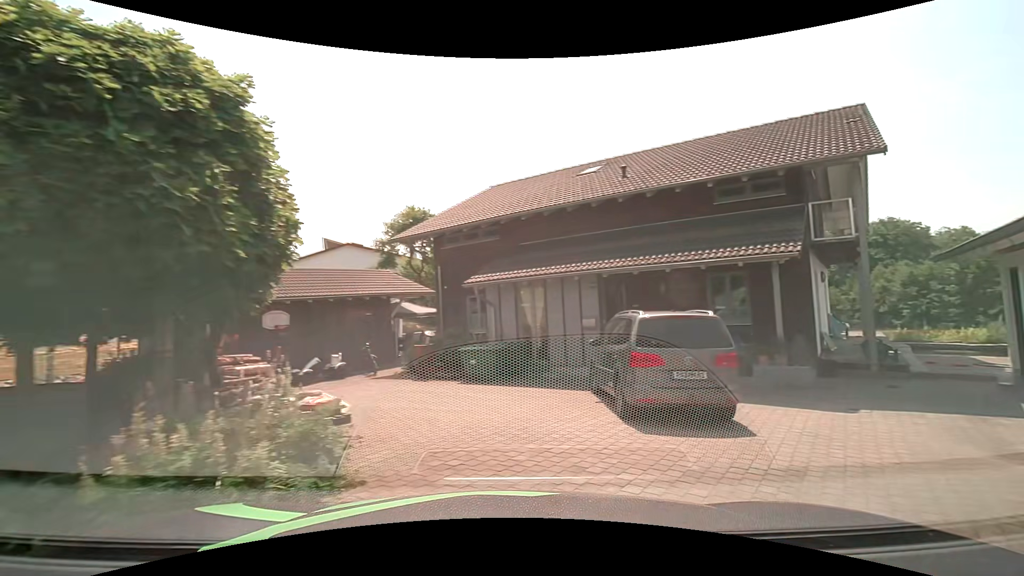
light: Day
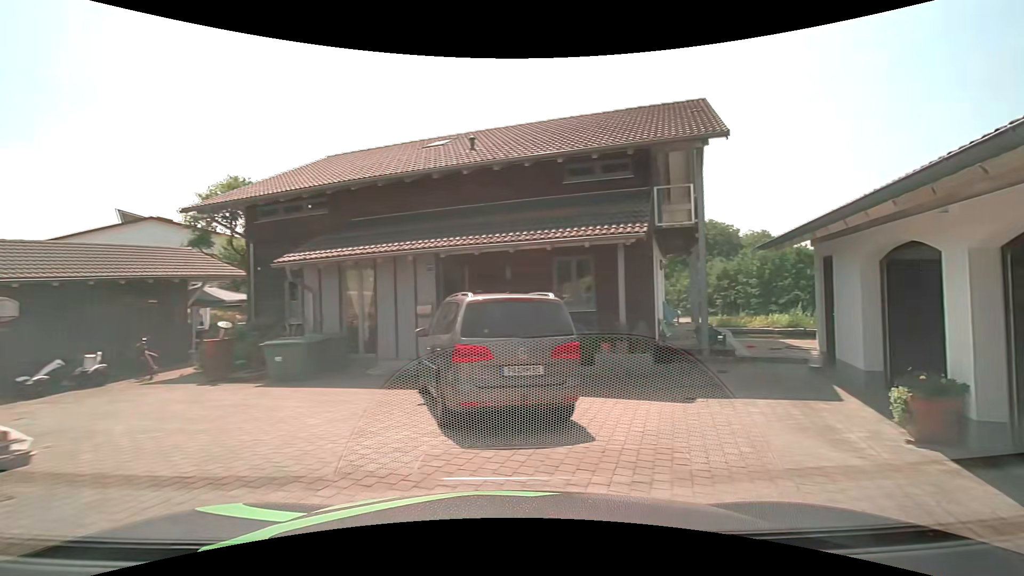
(+0.2, +1.7) m; +17°
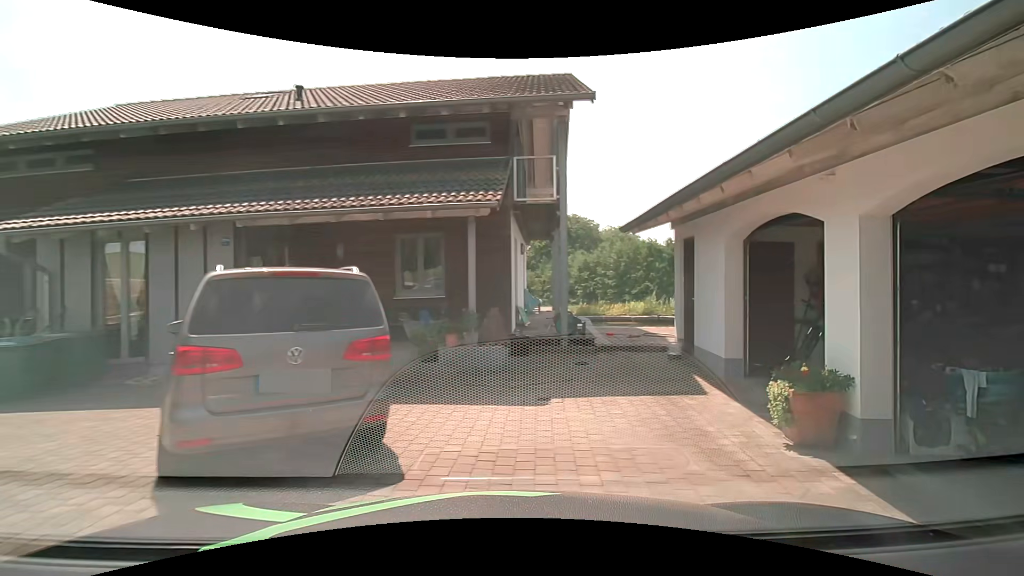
(+0.2, +1.8) m; +14°
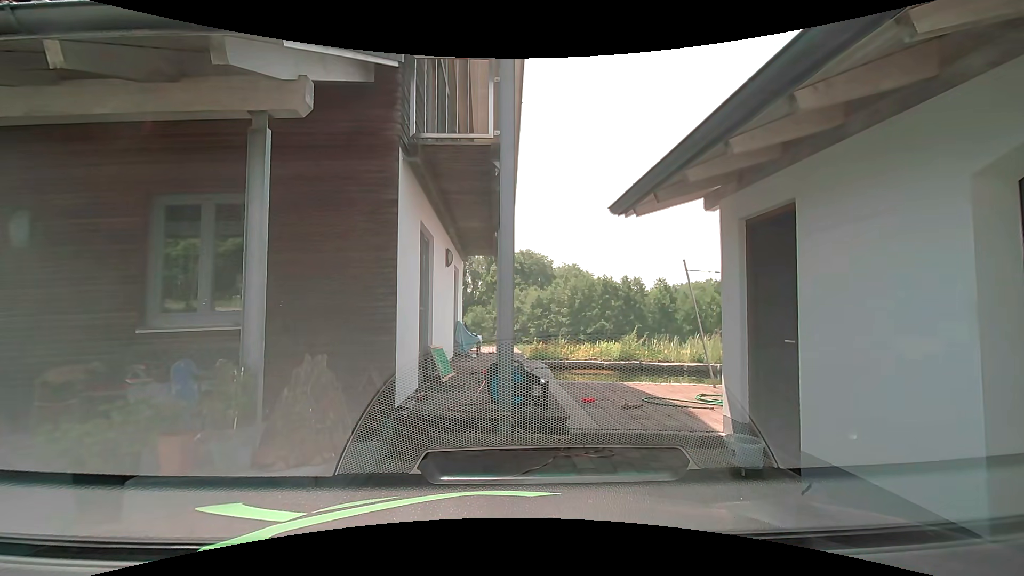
(+0.6, +5.3) m; +5°
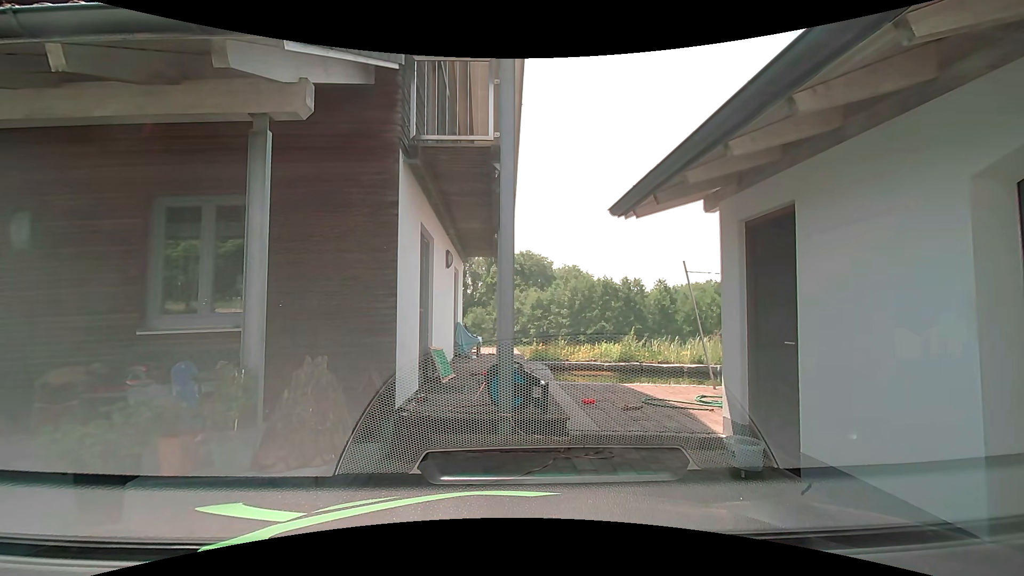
(0.0, 0.0) m; 0°
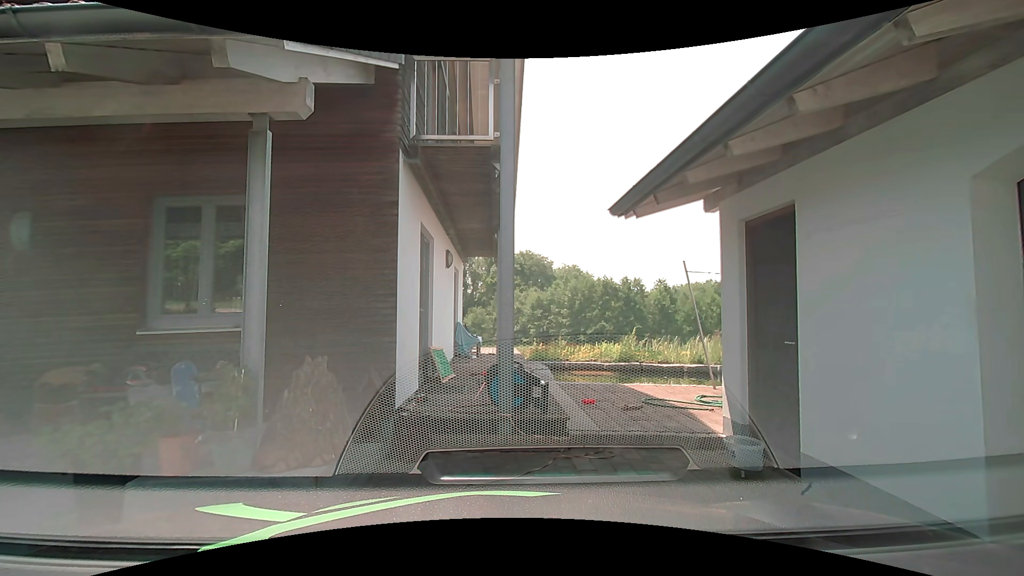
(0.0, 0.0) m; 0°
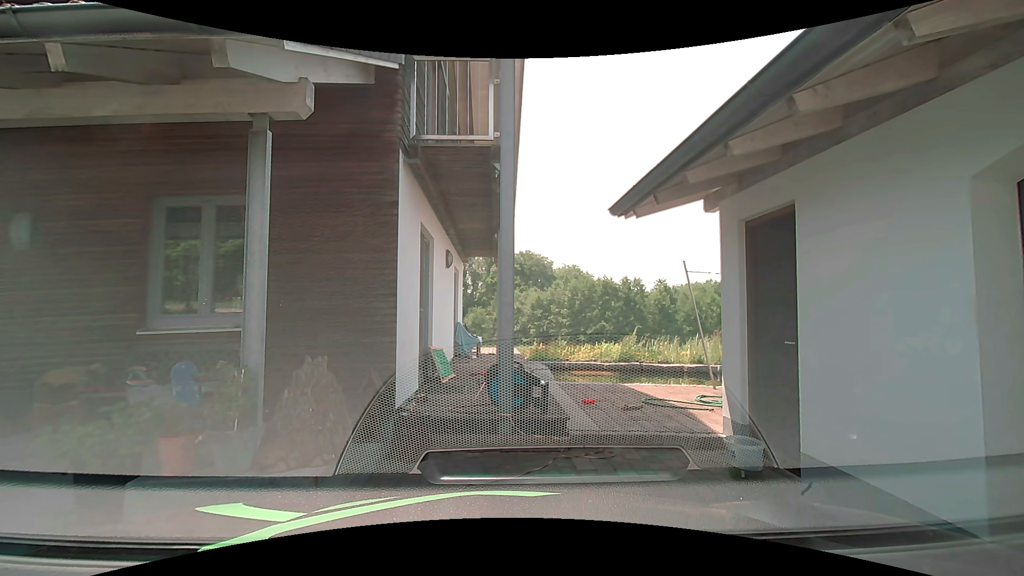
(0.0, 0.0) m; 0°
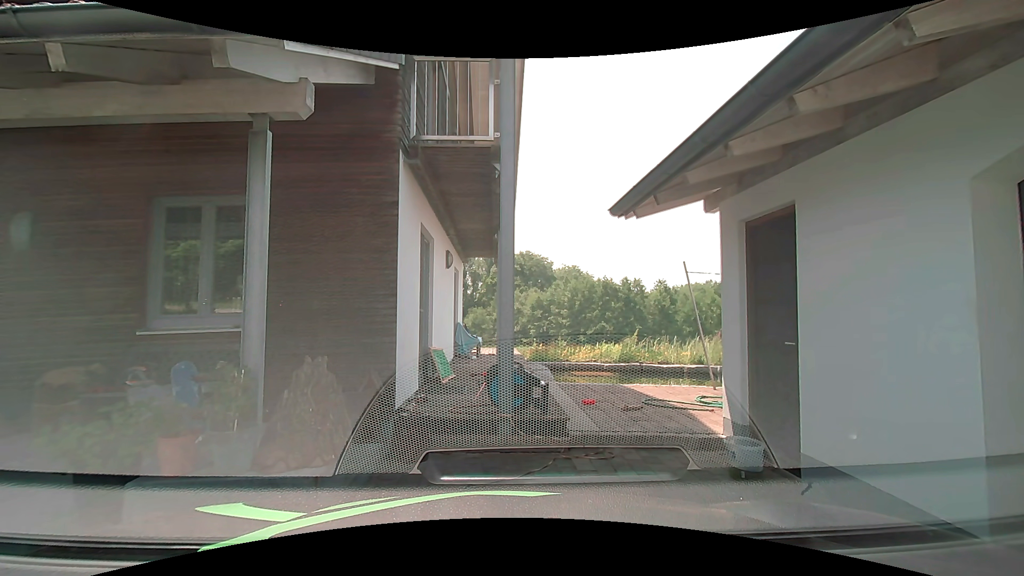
(0.0, 0.0) m; 0°
